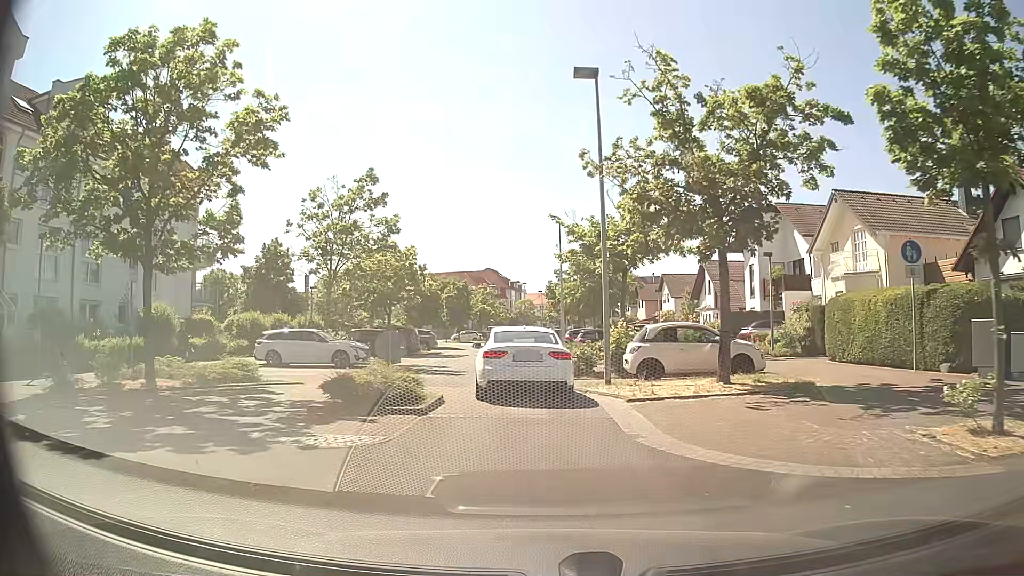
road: residential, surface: asphalt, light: Day
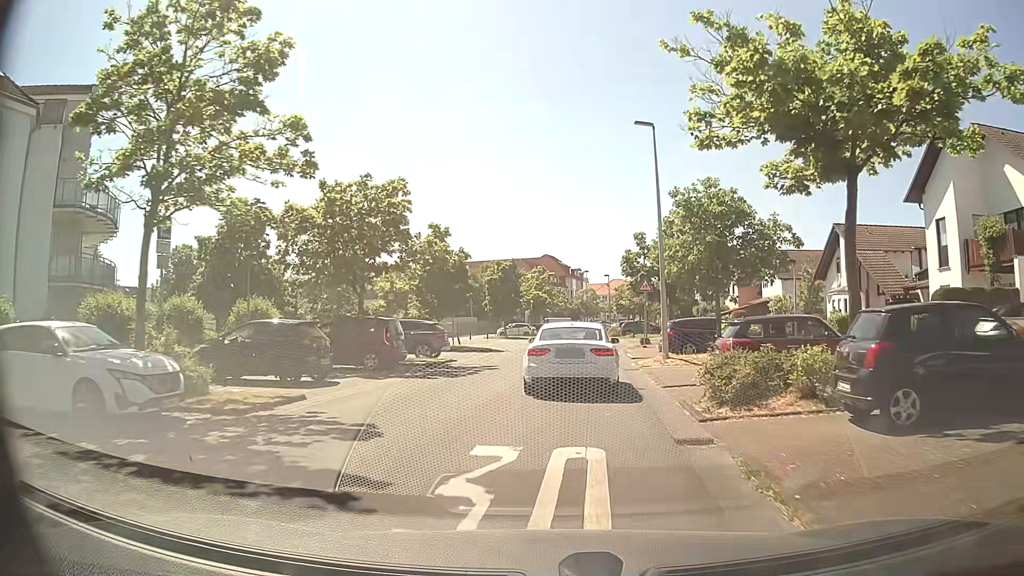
(-0.5, +17.7) m; -5°
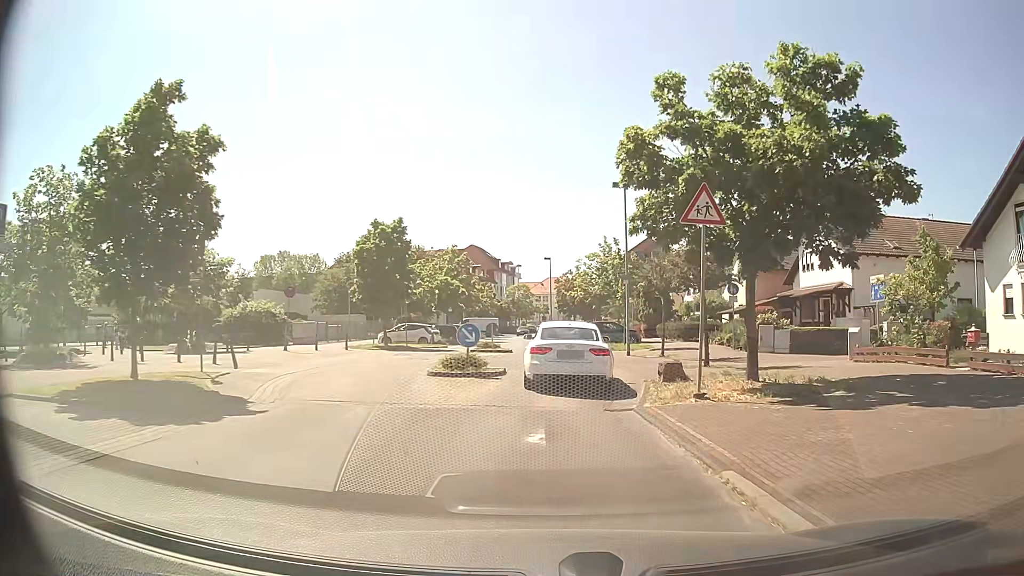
(+1.6, +25.0) m; +7°
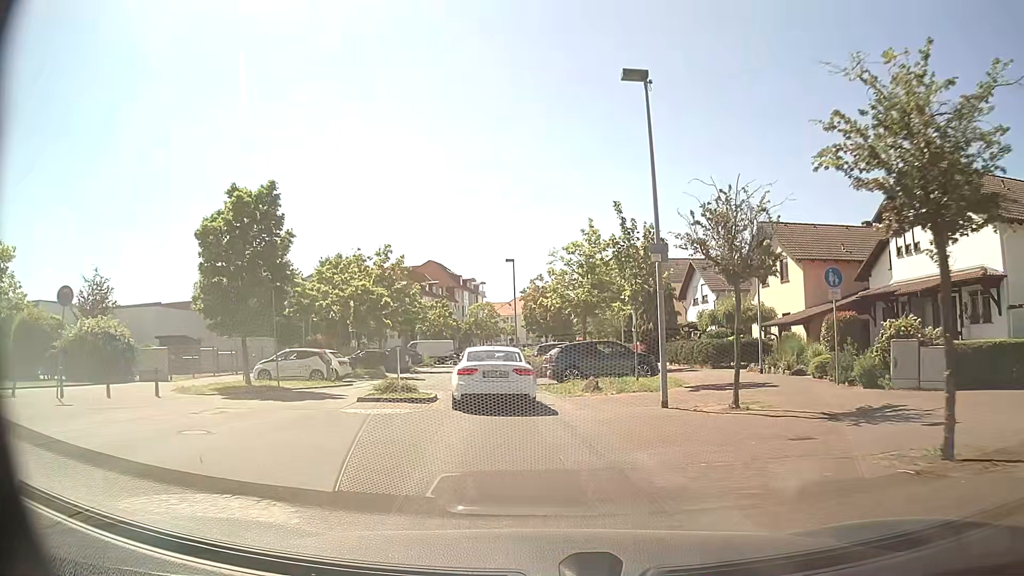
(+0.3, +15.3) m; +1°
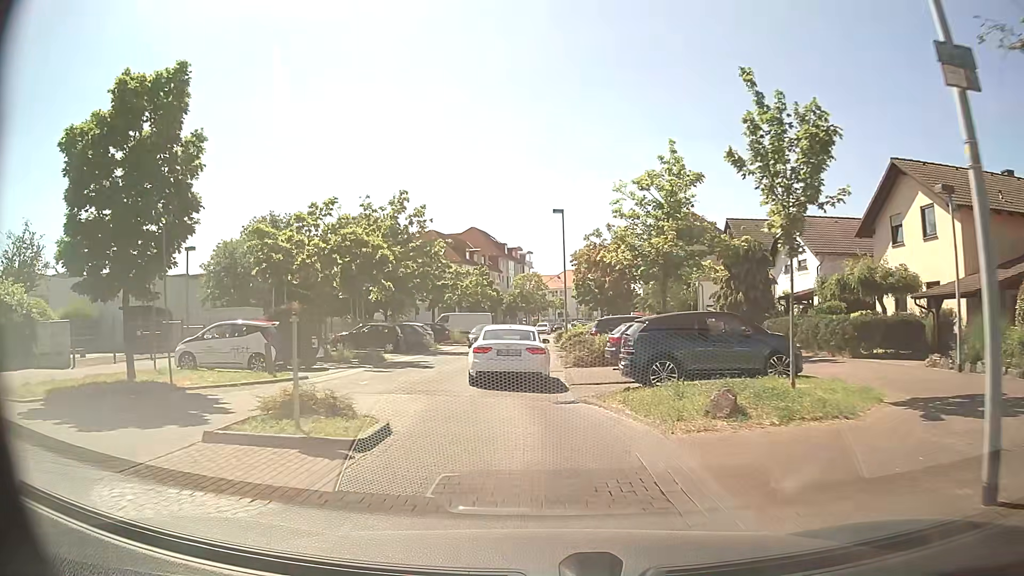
(-0.1, +10.1) m; -3°
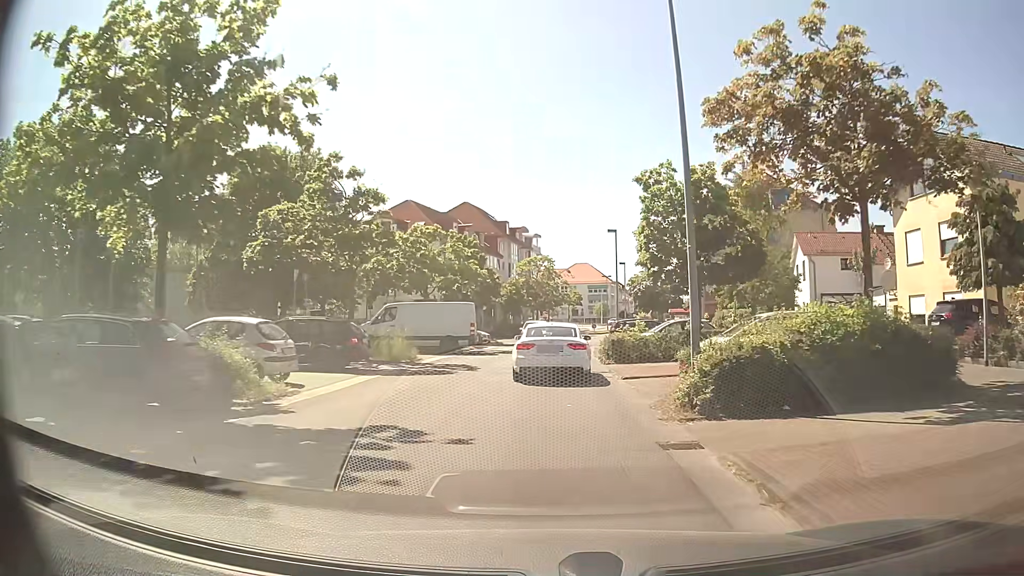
(-0.9, +26.4) m; 0°
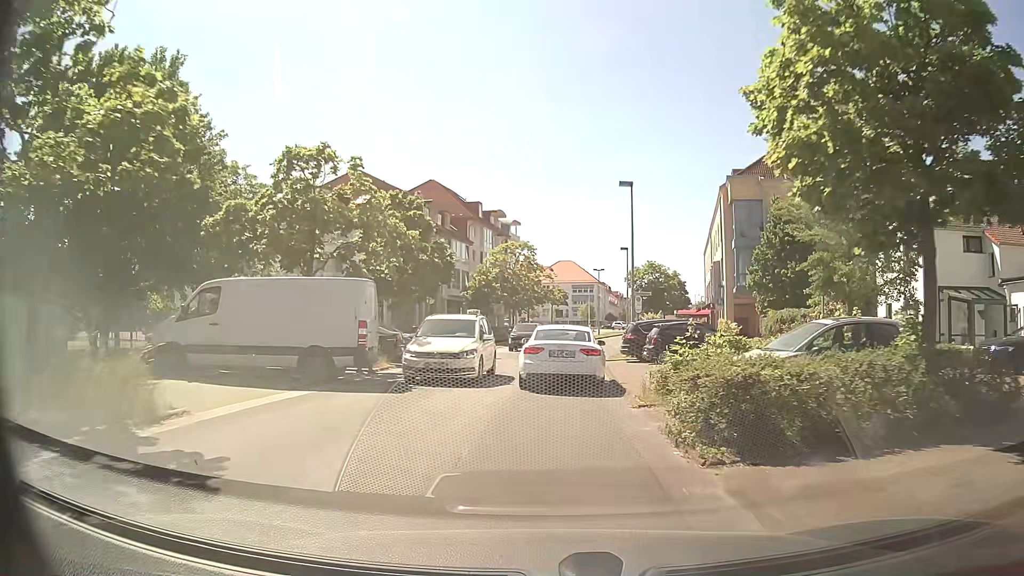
(+0.4, +16.3) m; +2°
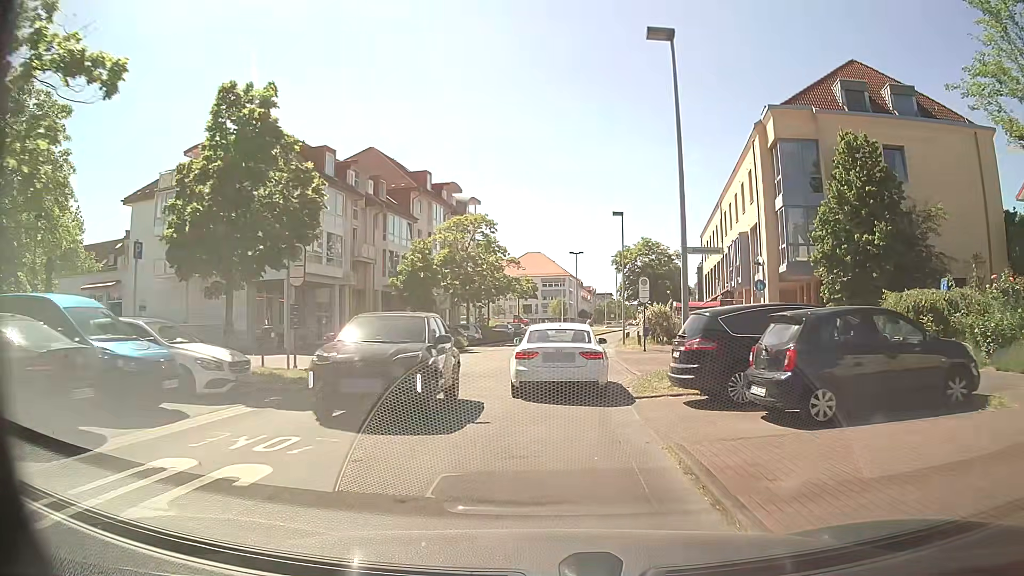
(+0.2, +15.7) m; +2°
(0, +10) (0, +20) (+1, +30) (+2, +40) (+4, +50) (+6, +60) (+9, +69) (+11, +79) (+14, +88) (+16, +98) m
